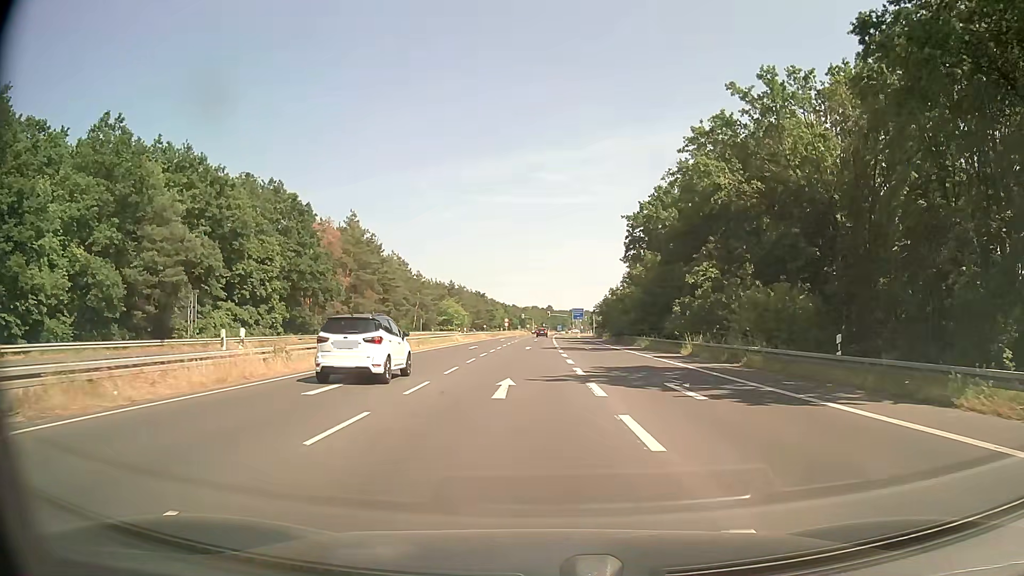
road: secondary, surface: asphalt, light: Day
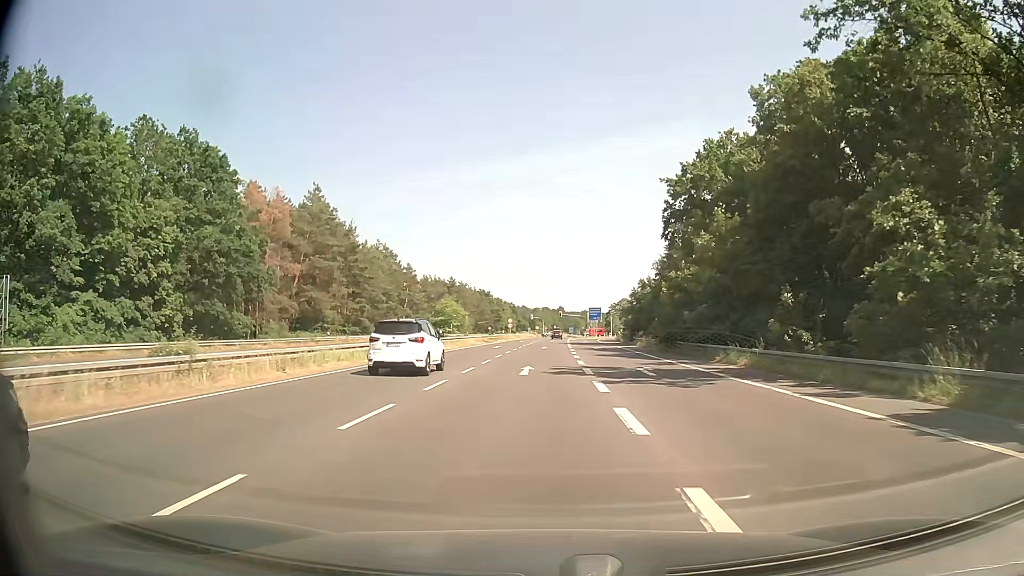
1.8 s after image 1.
(-0.1, +22.7) m; -1°
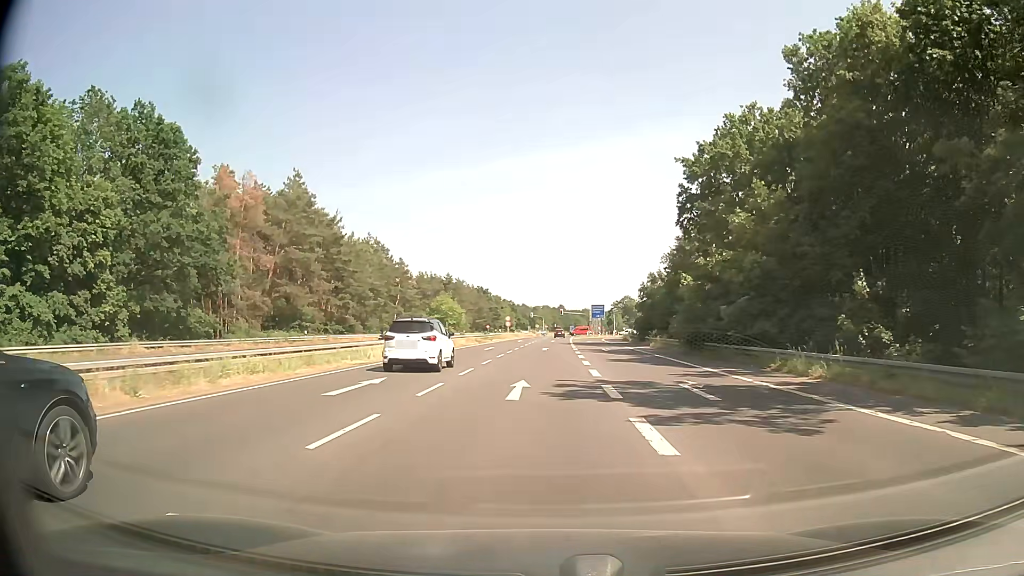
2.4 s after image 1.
(0.0, +7.5) m; 0°
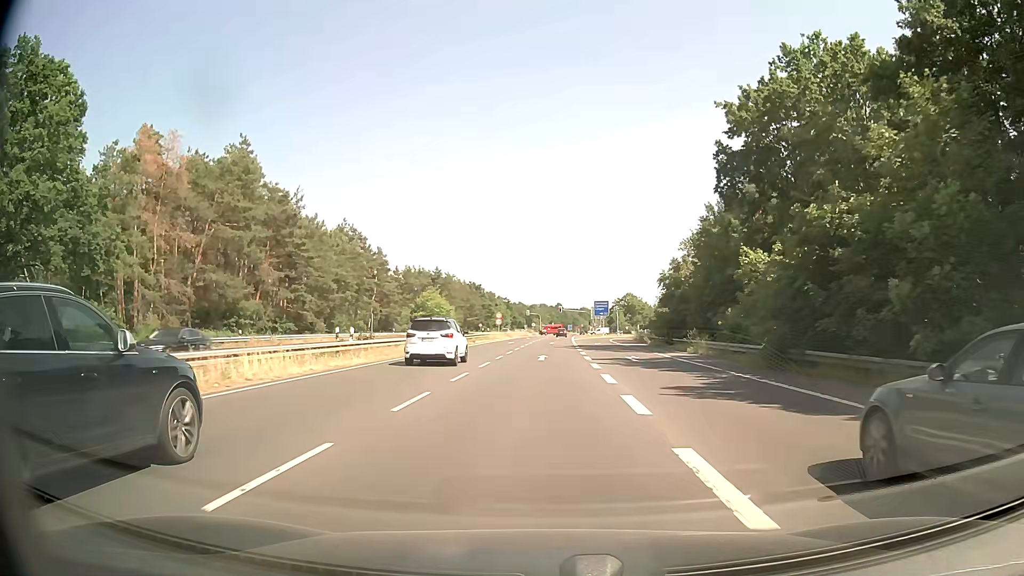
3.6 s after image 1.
(0.0, +14.9) m; 0°
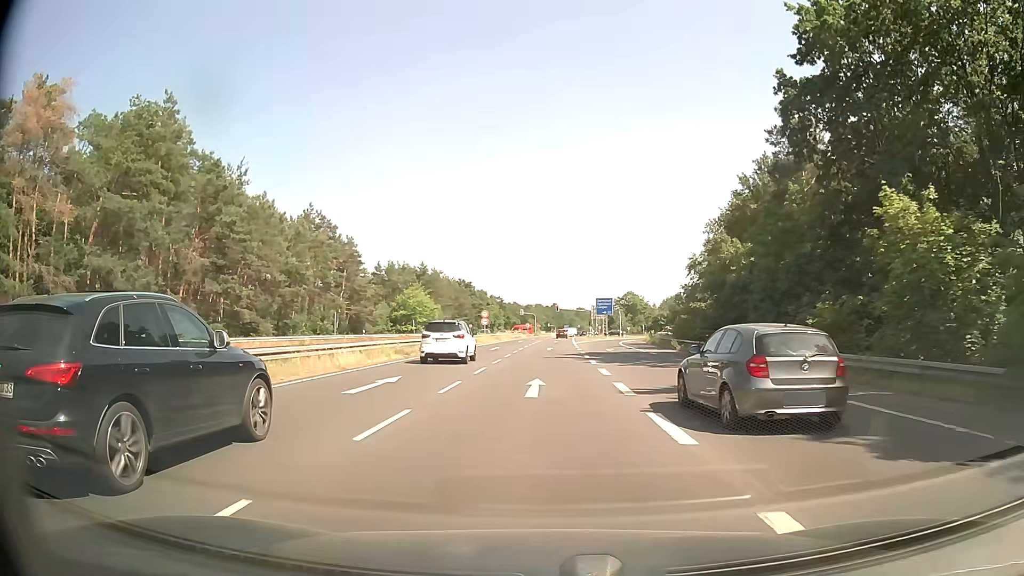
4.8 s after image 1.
(+0.1, +14.6) m; +1°
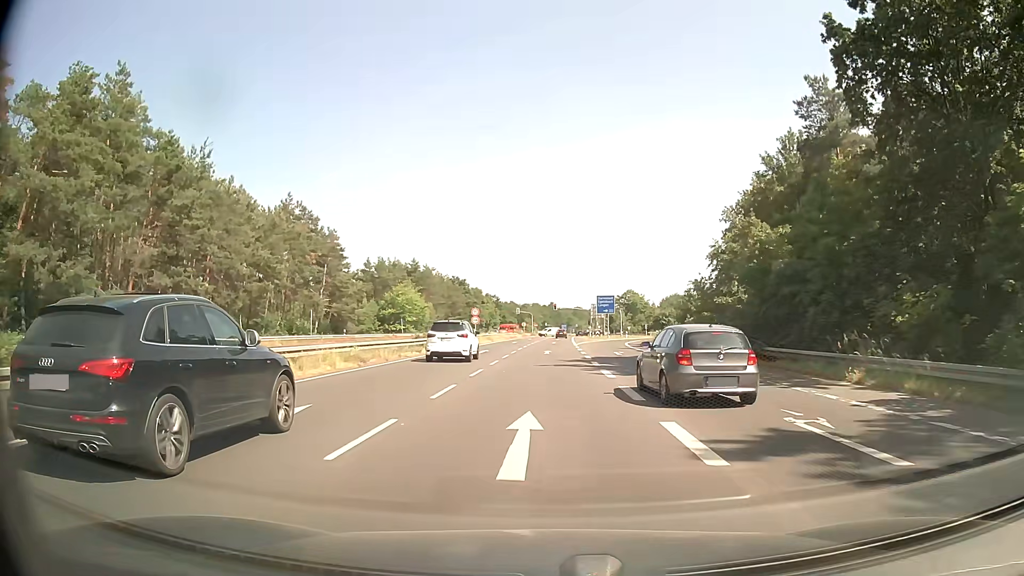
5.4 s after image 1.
(0.0, +7.2) m; 0°
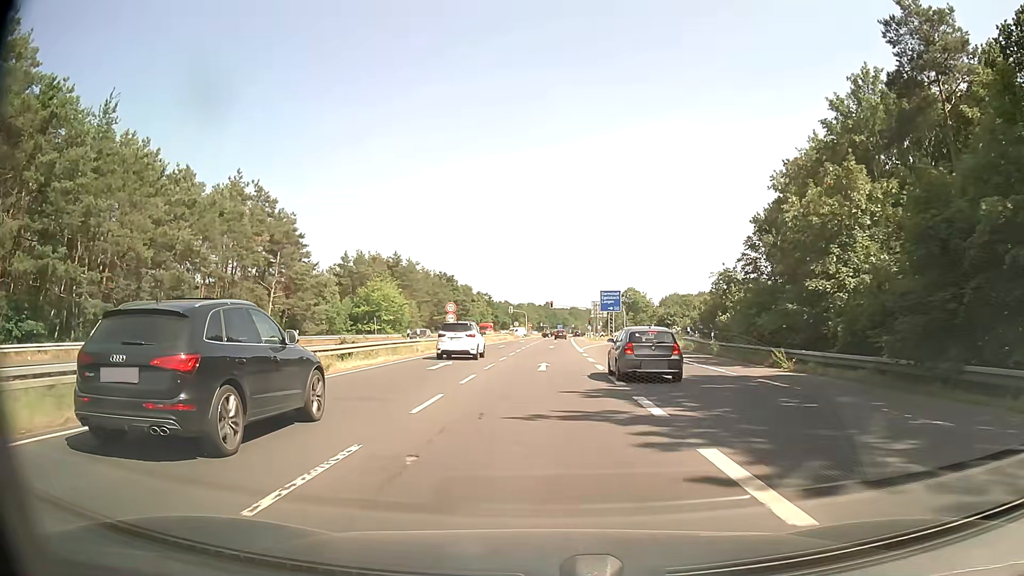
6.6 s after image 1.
(0.0, +14.2) m; 0°
